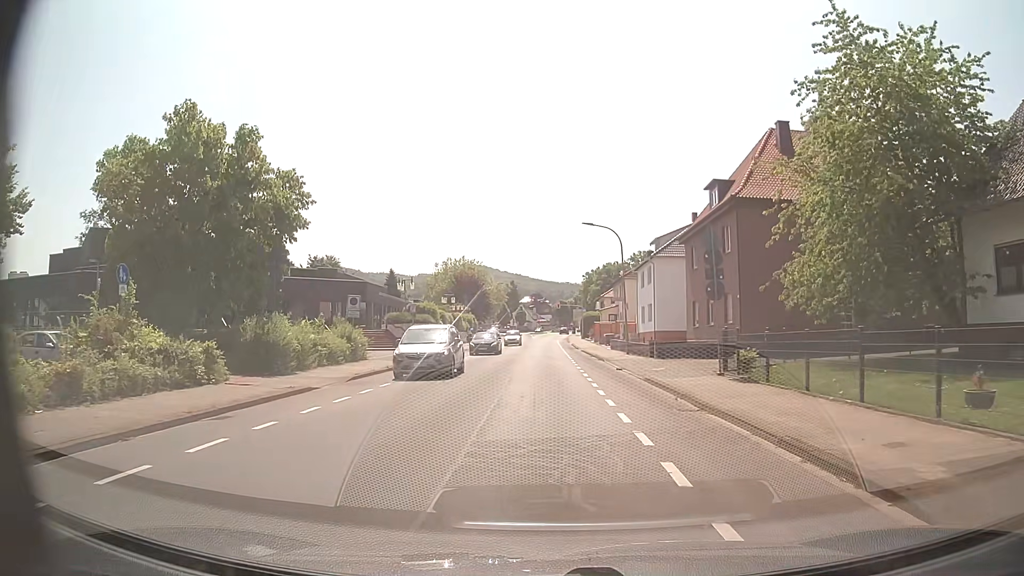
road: unclassified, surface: asphalt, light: Day
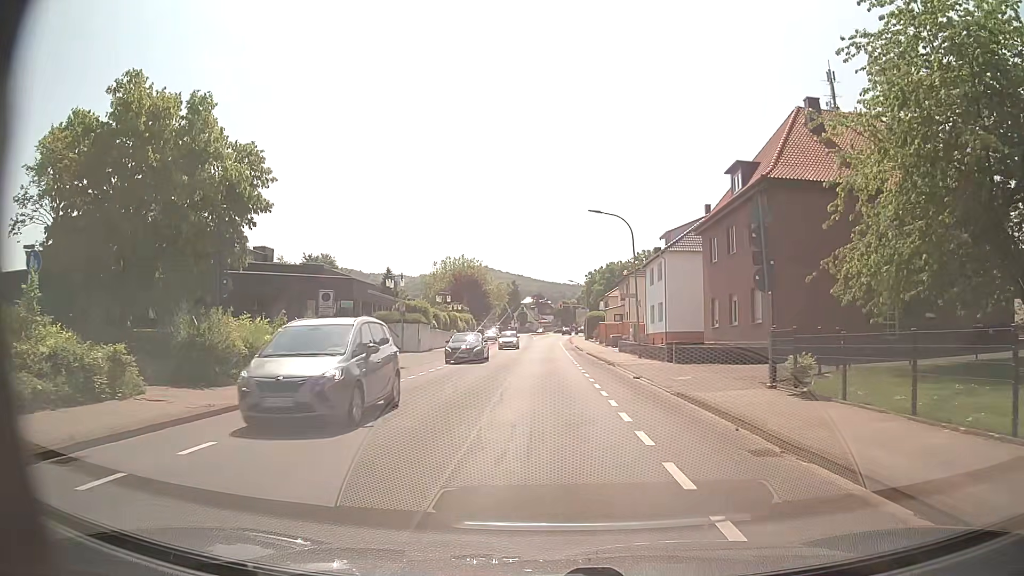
(0.0, +4.4) m; 0°
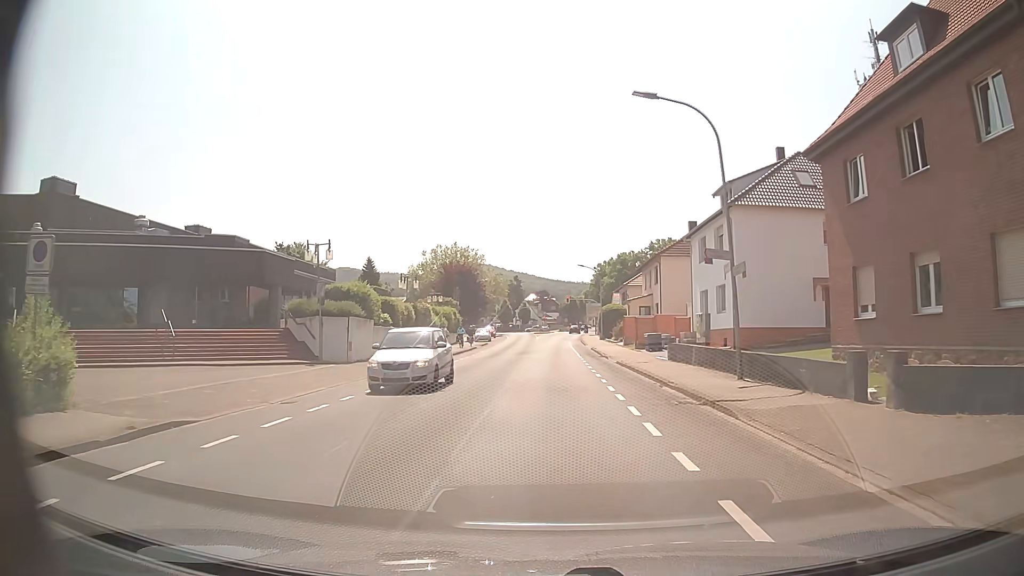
(0.0, +17.8) m; 0°
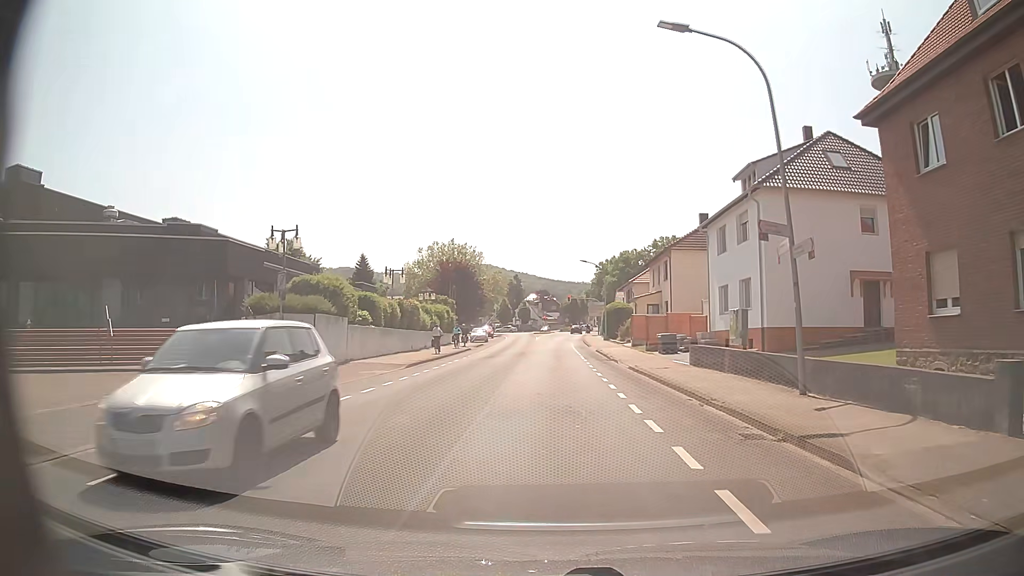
(0.0, +4.5) m; 0°
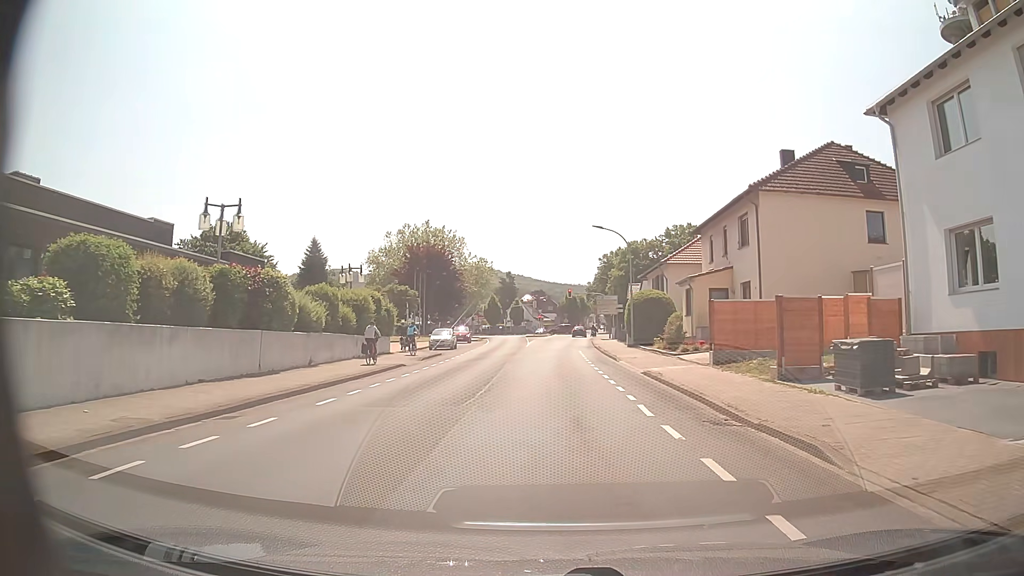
(0.0, +22.5) m; +1°
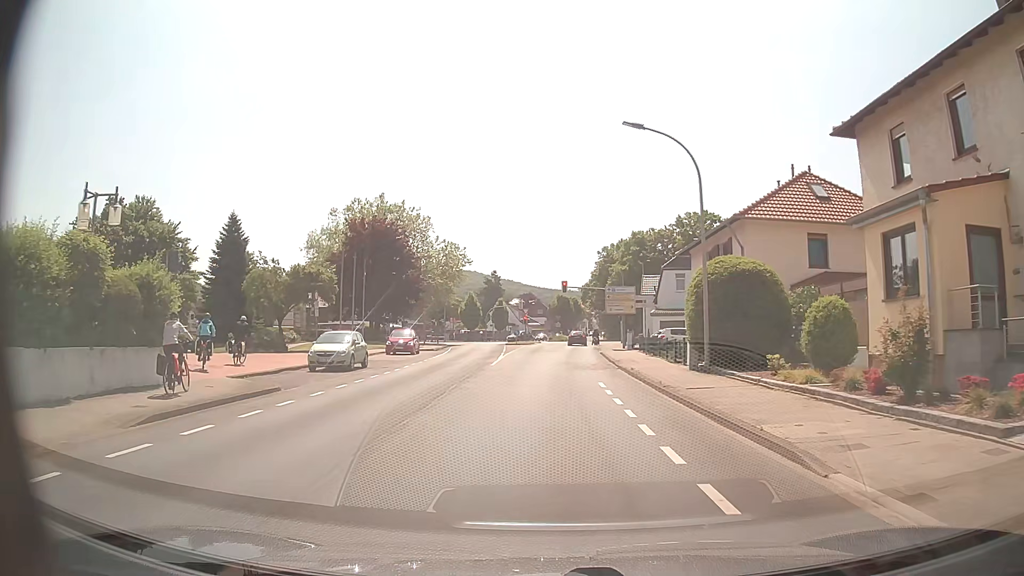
(0.0, +22.5) m; 0°
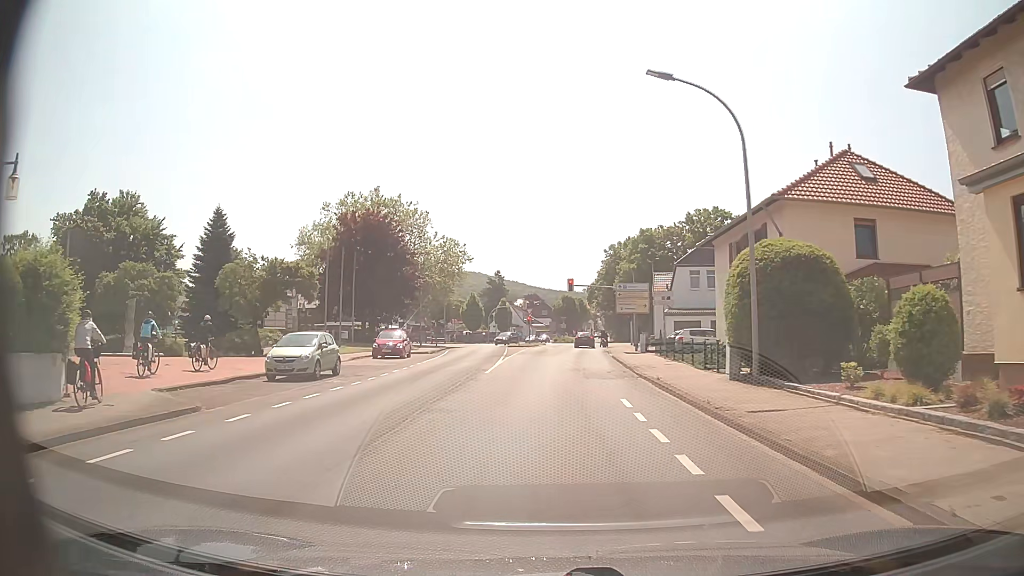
(0.0, +4.4) m; -1°
